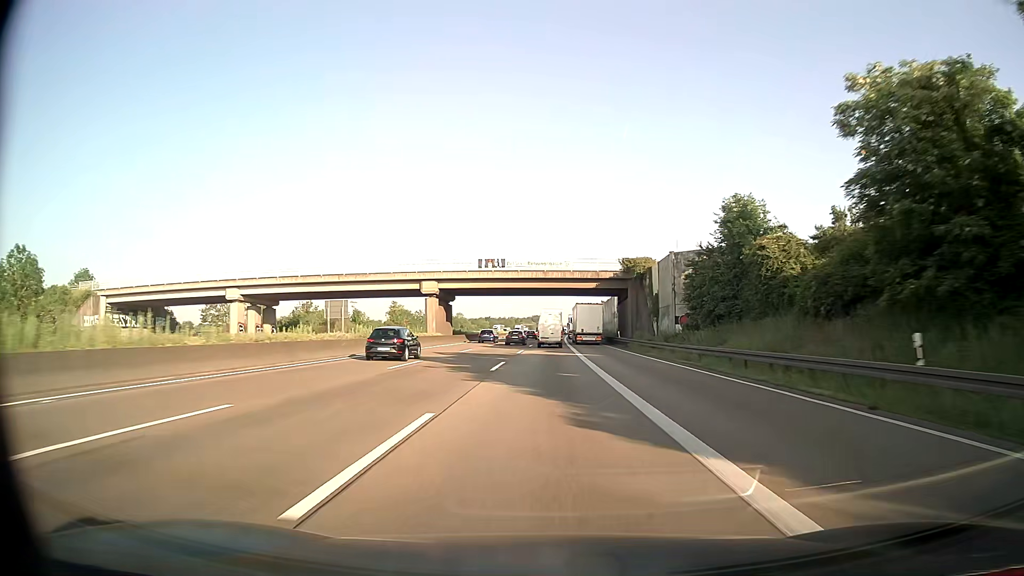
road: motorway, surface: asphalt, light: Day
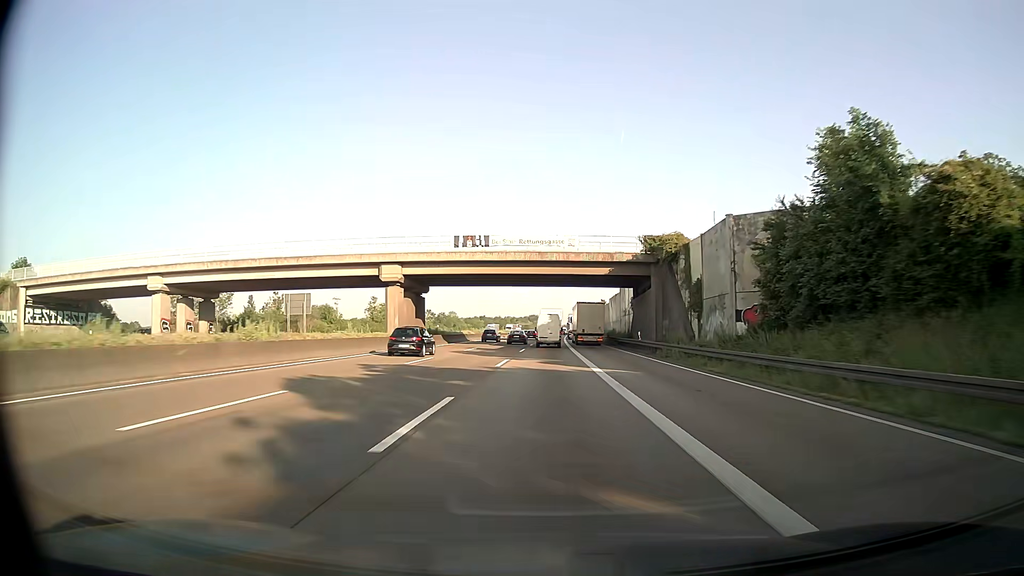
(0.0, +15.4) m; 0°
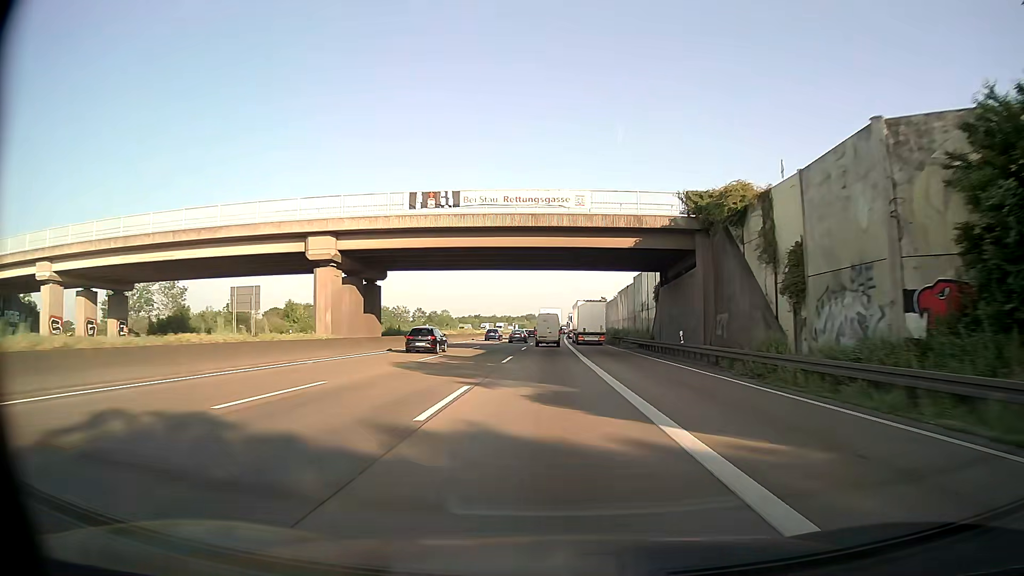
(+0.1, +15.4) m; 0°
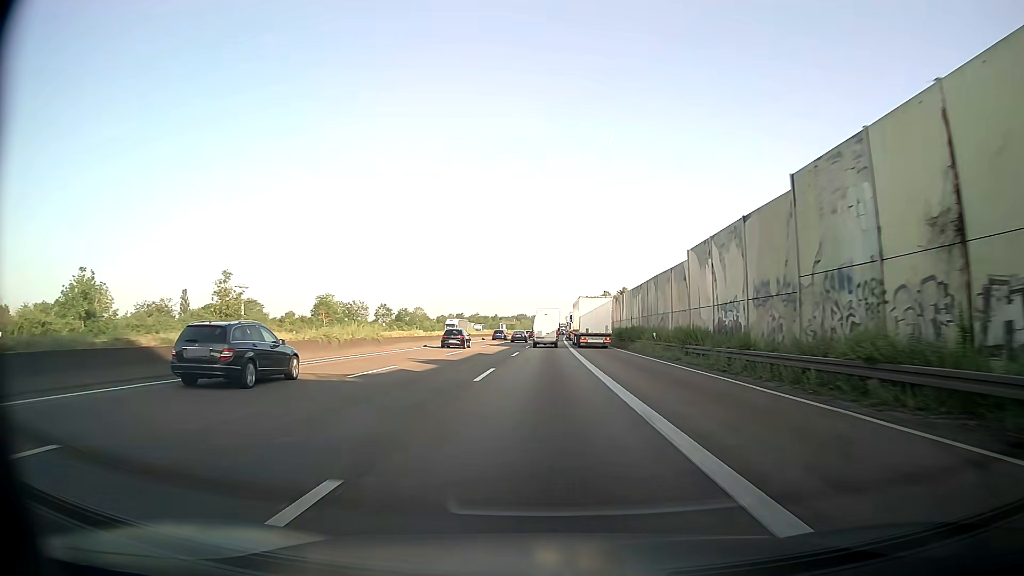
(+0.3, +46.2) m; 0°
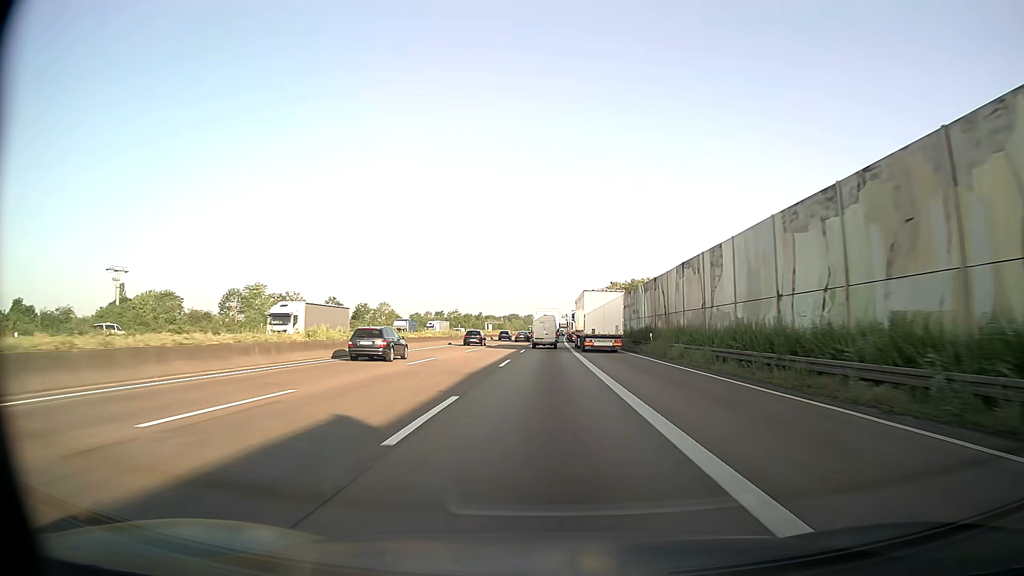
(+0.6, +46.2) m; +1°
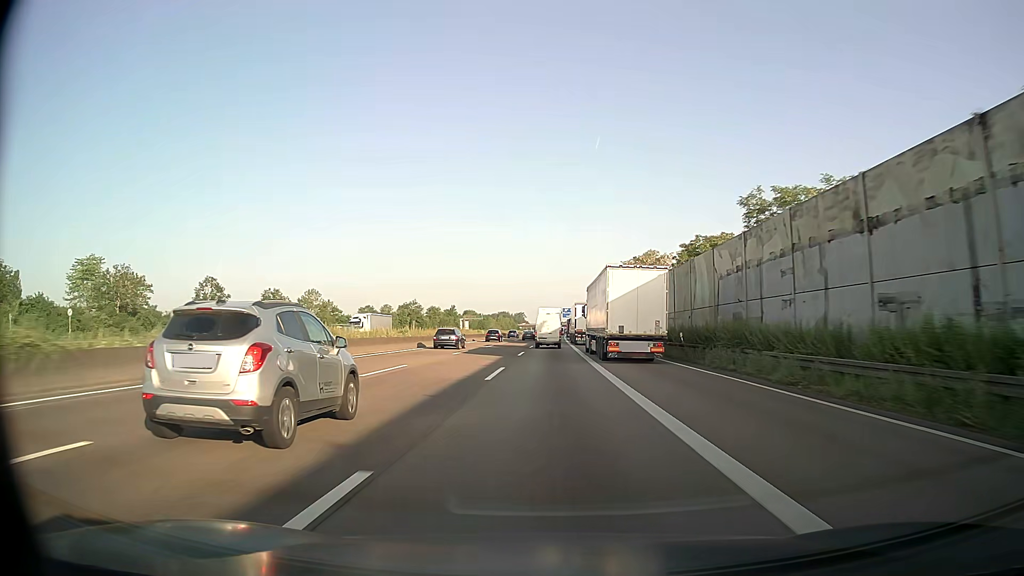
(+0.3, +61.6) m; +1°
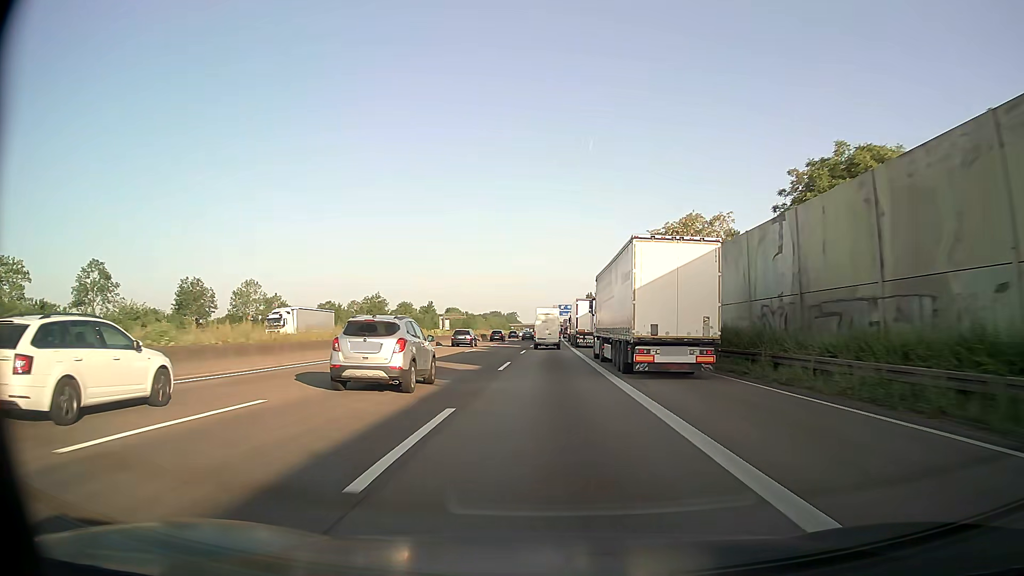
(+0.1, +30.8) m; +1°
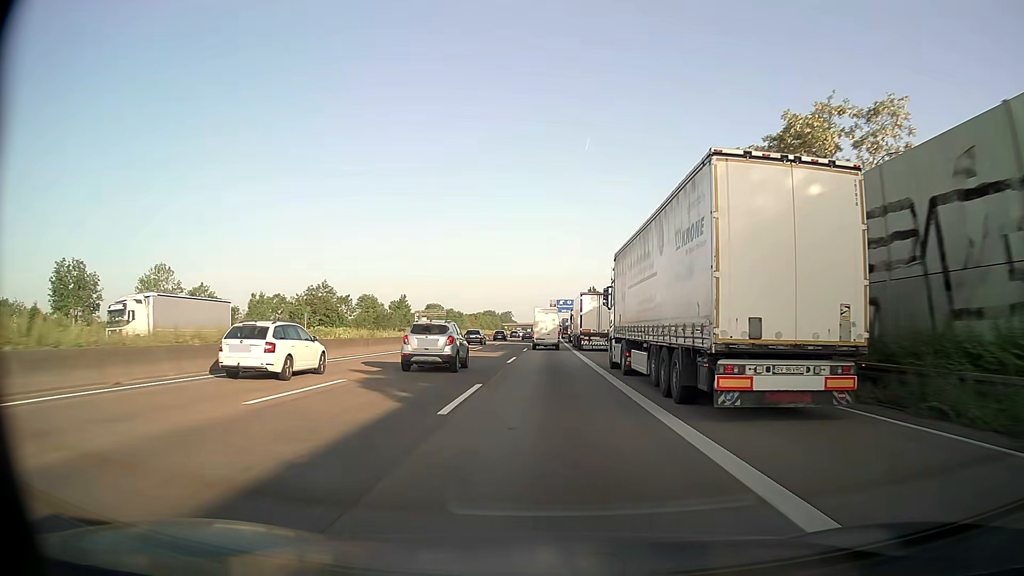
(+0.1, +30.8) m; 0°
